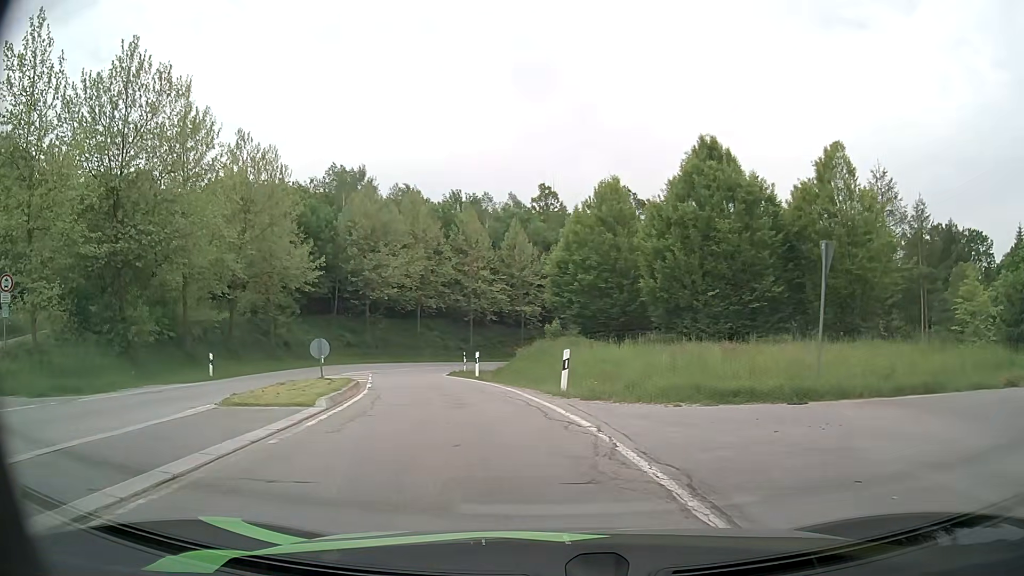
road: primary_link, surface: asphalt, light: Day
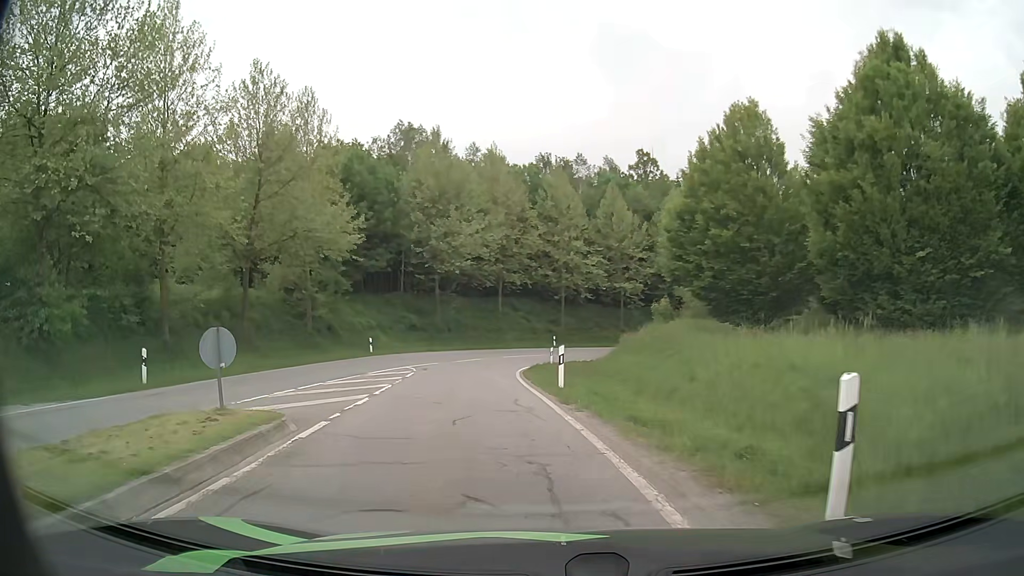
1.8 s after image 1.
(-0.5, +11.2) m; -7°
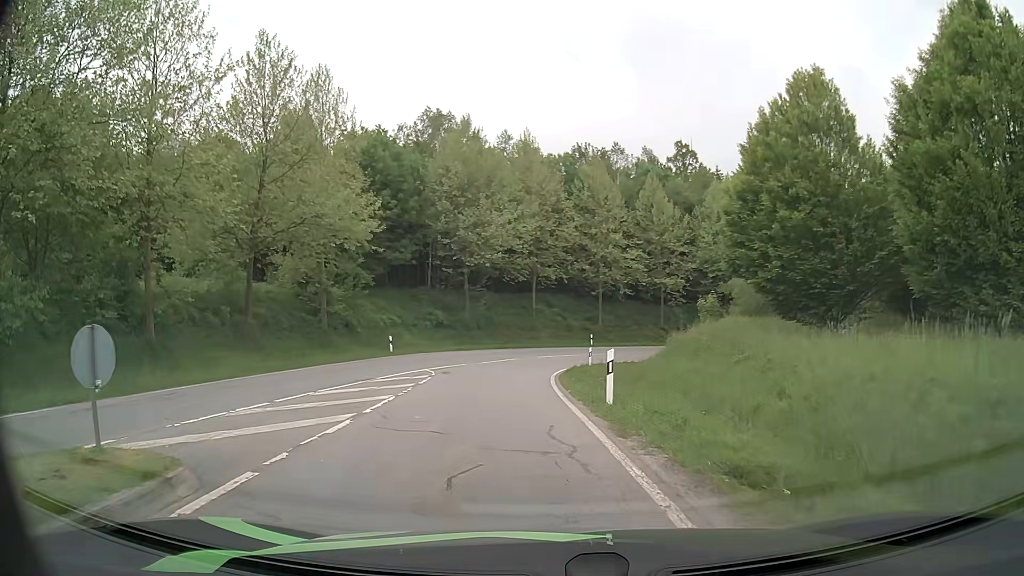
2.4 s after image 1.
(-0.1, +3.8) m; -4°
